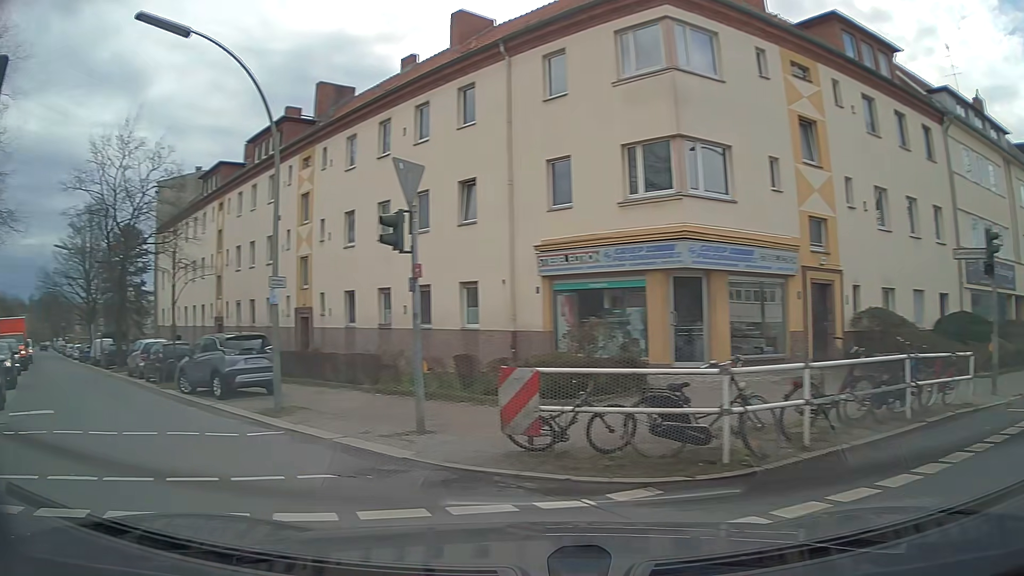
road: secondary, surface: asphalt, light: Day
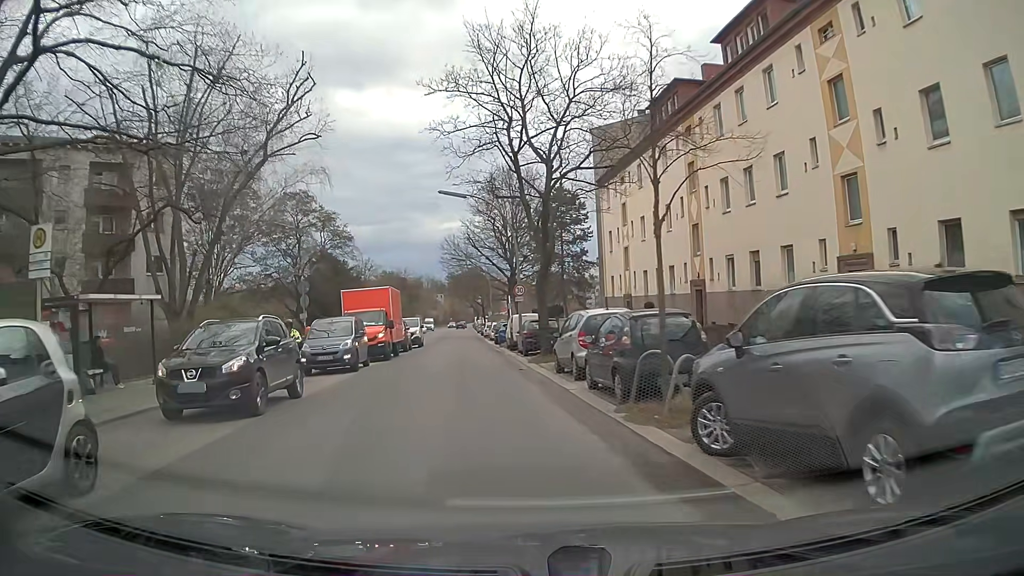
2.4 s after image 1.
(-5.8, +11.6) m; -37°
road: tertiary
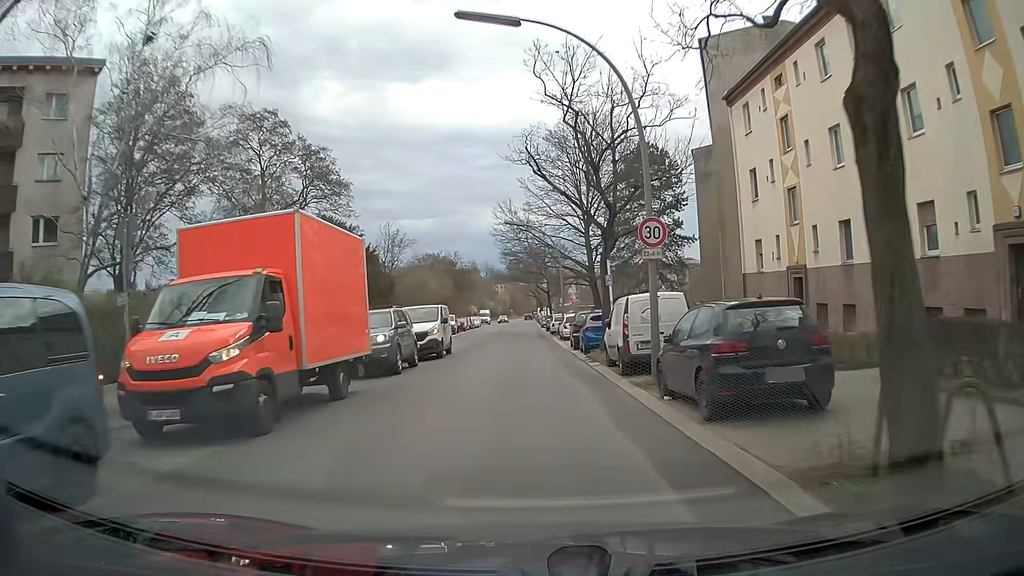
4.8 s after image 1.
(-1.5, +19.3) m; -5°
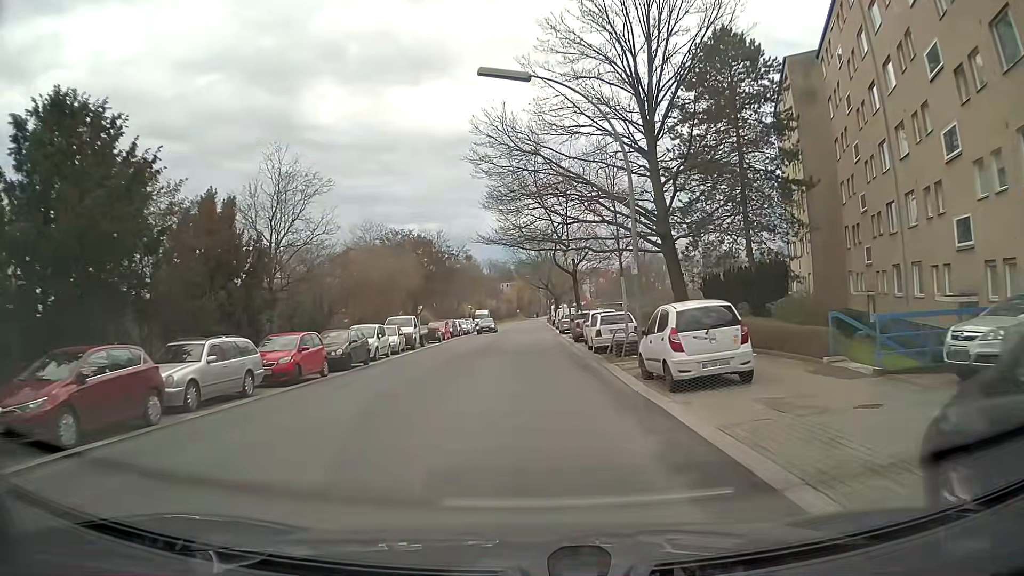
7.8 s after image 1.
(-0.5, +28.7) m; -2°
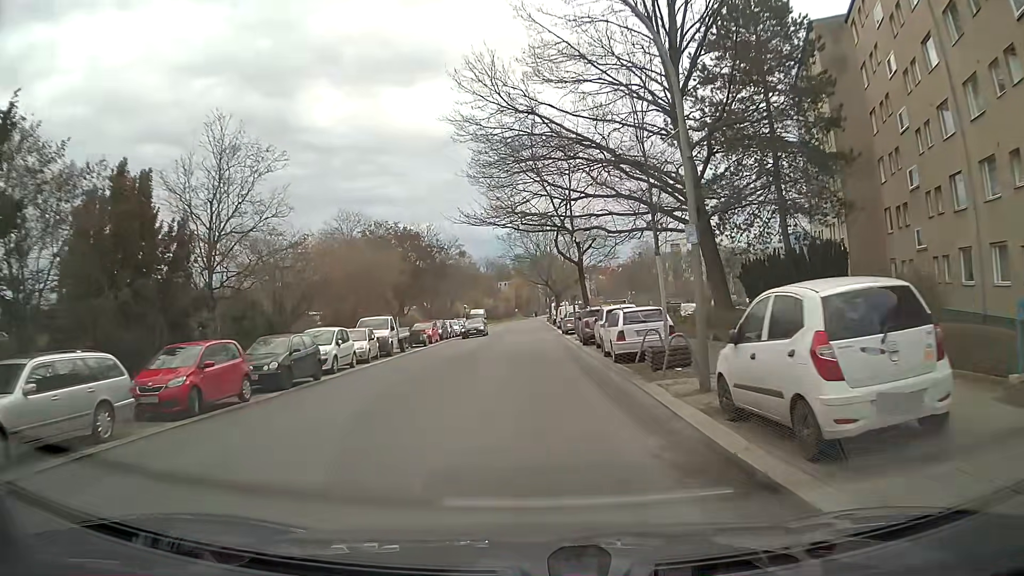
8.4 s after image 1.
(+0.1, +6.3) m; +1°
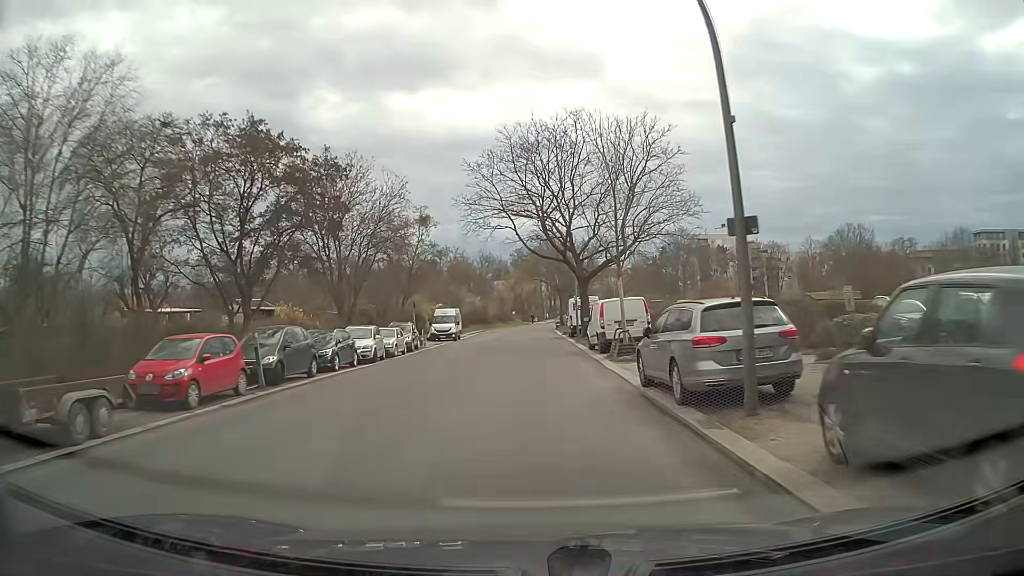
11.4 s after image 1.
(0.0, +33.6) m; 0°
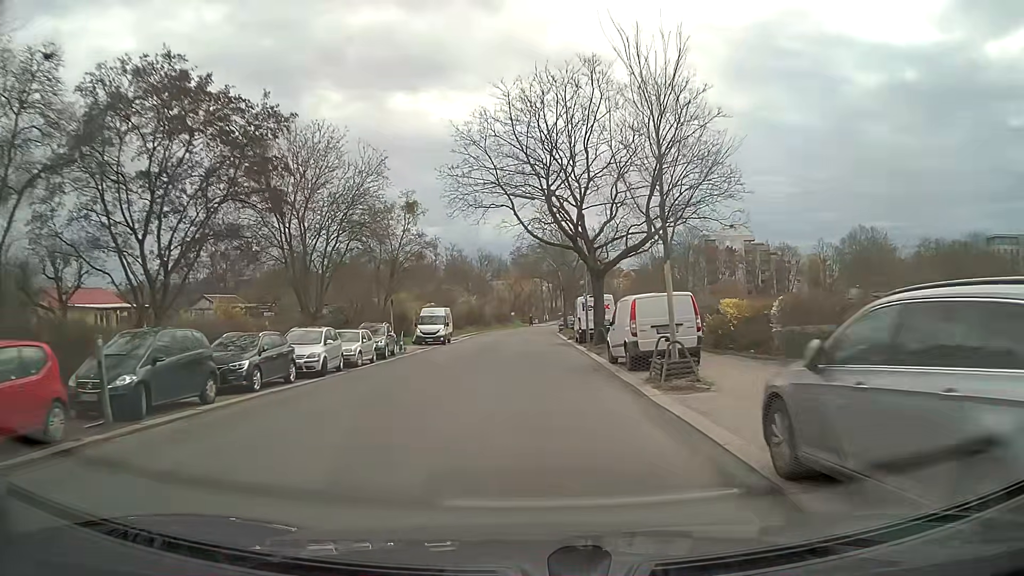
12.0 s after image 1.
(0.0, +7.1) m; 0°
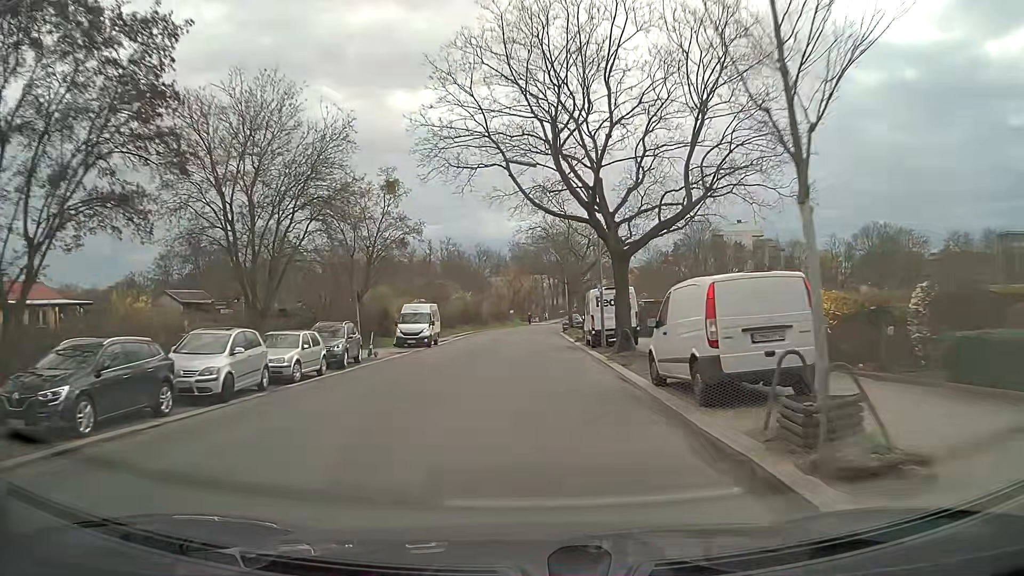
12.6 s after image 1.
(0.0, +7.2) m; 0°
